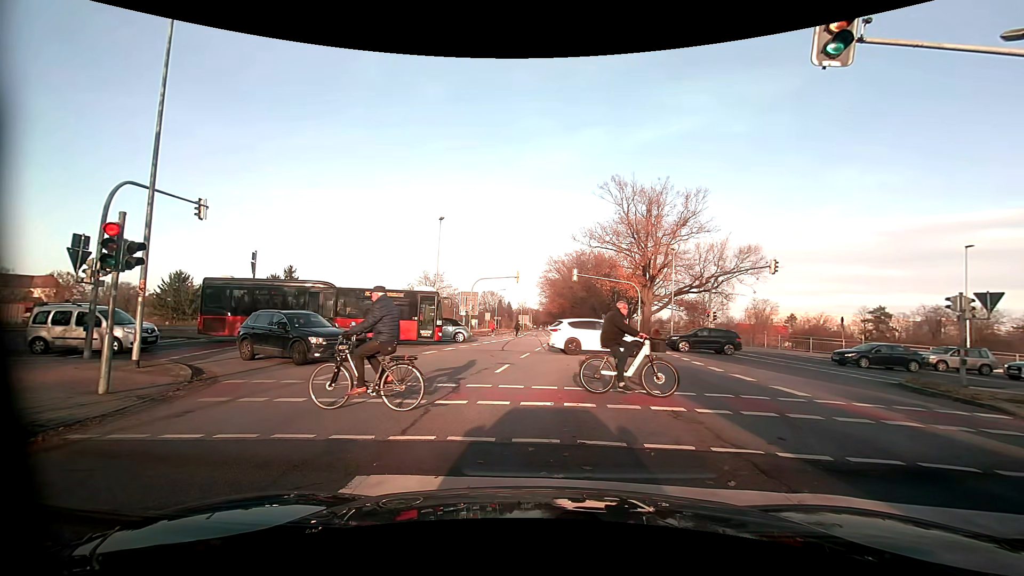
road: primary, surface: asphalt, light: Day
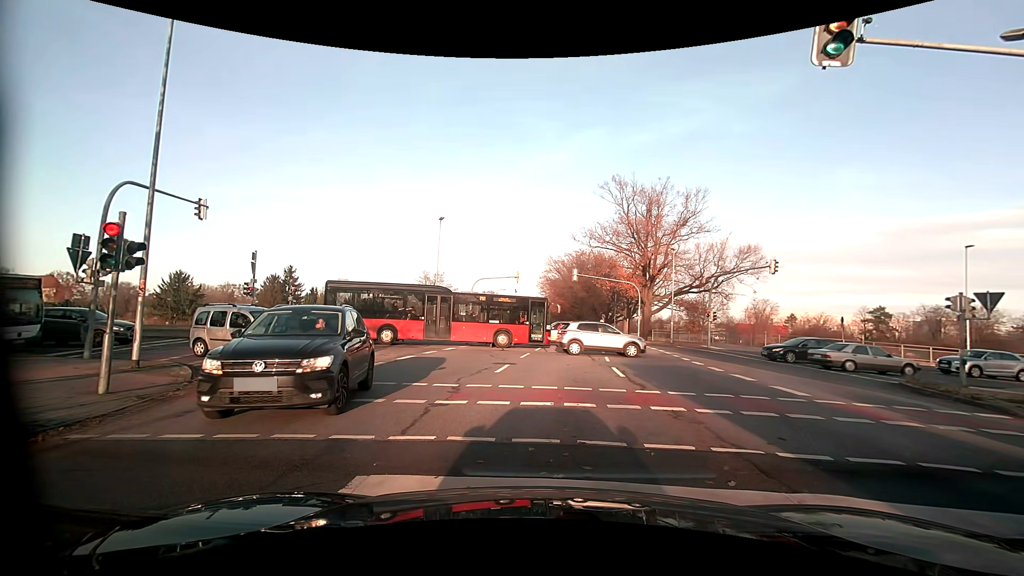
(0.0, 0.0) m; 0°
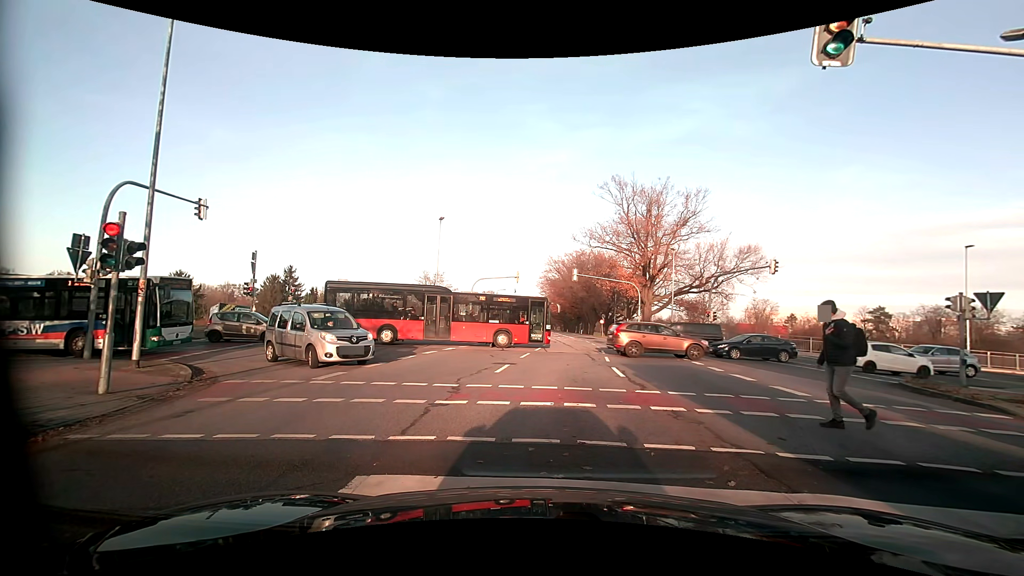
(0.0, 0.0) m; 0°
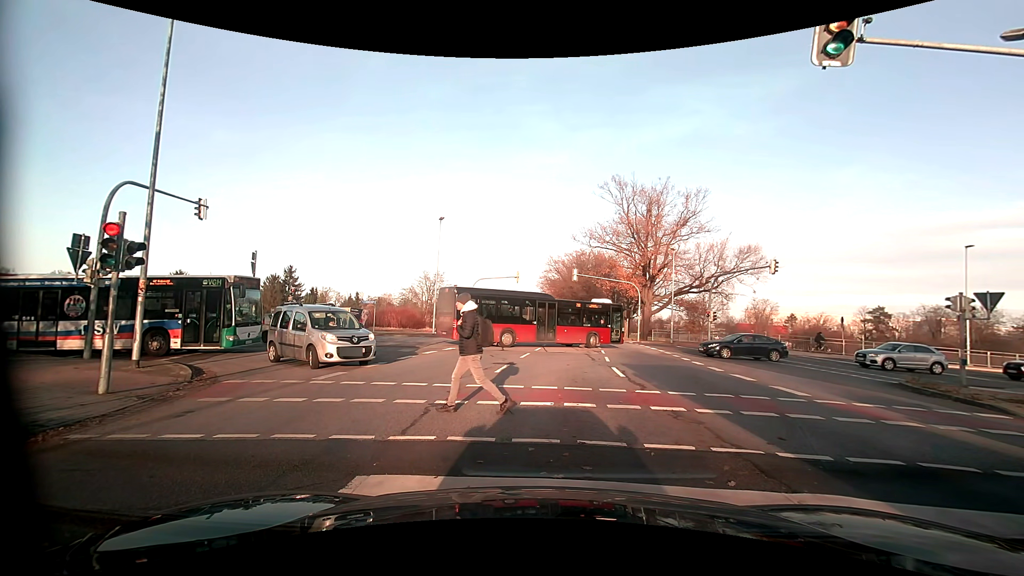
(0.0, 0.0) m; 0°
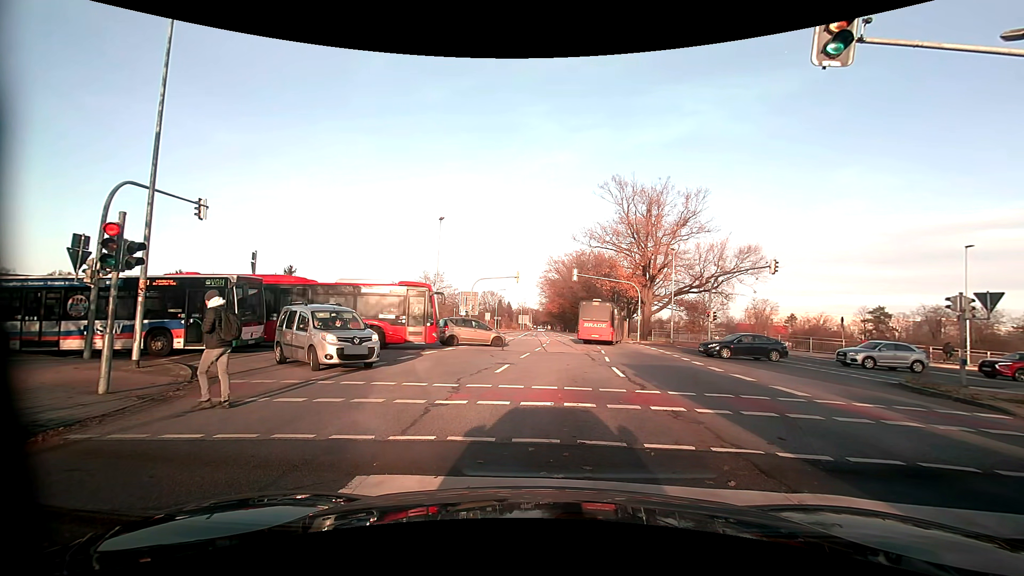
(0.0, 0.0) m; 0°
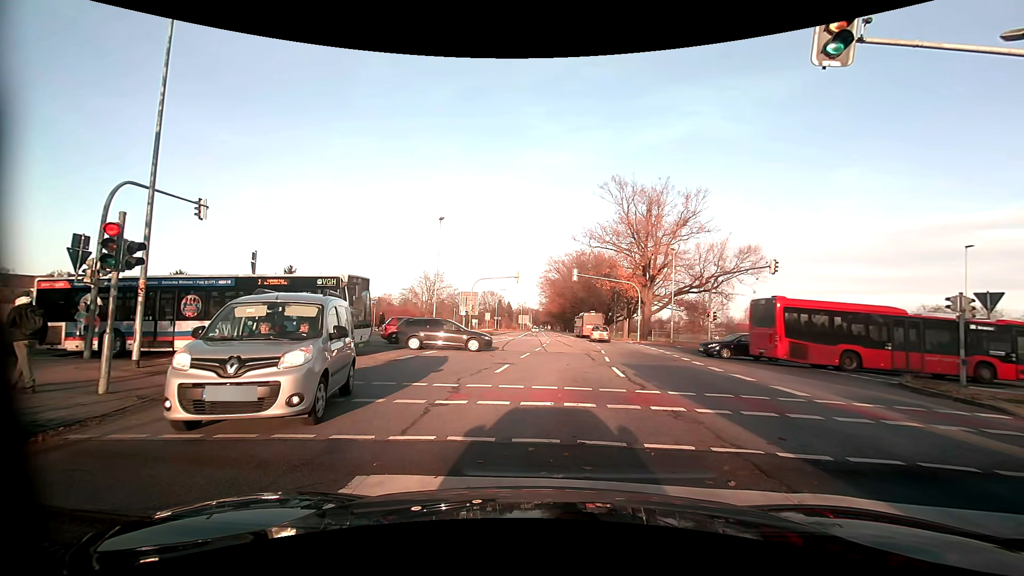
(0.0, 0.0) m; 0°
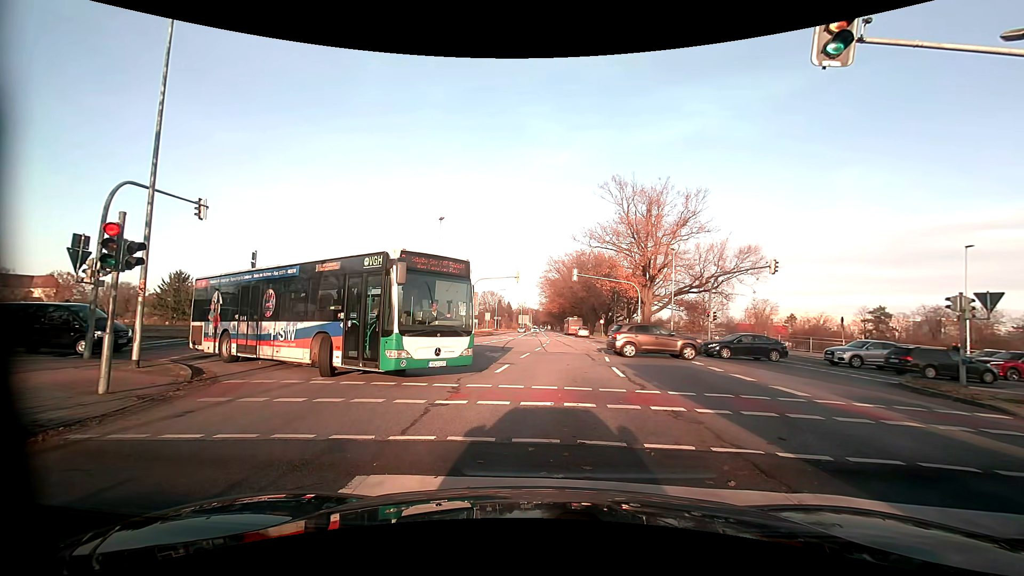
(0.0, 0.0) m; 0°
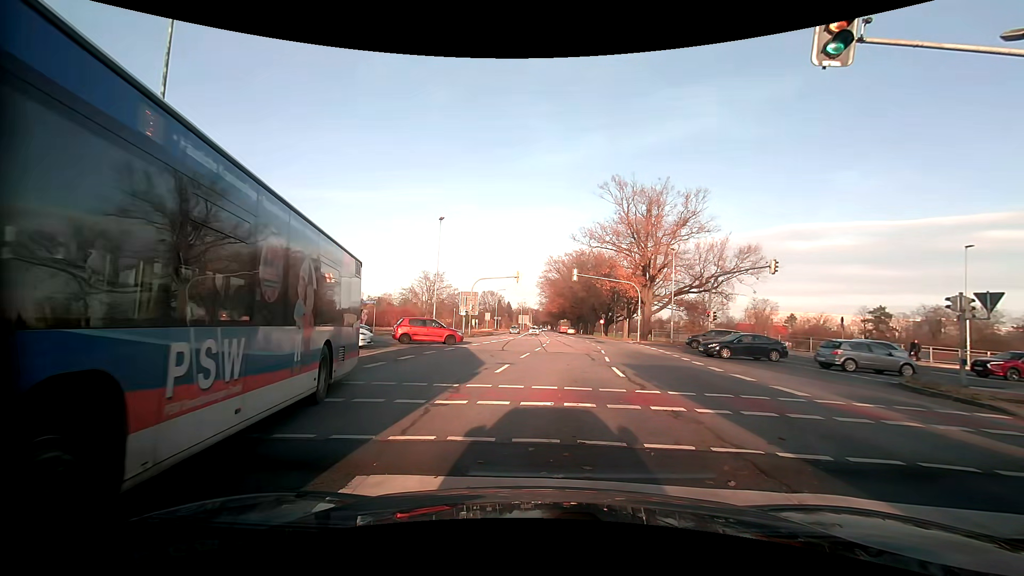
(0.0, 0.0) m; 0°
